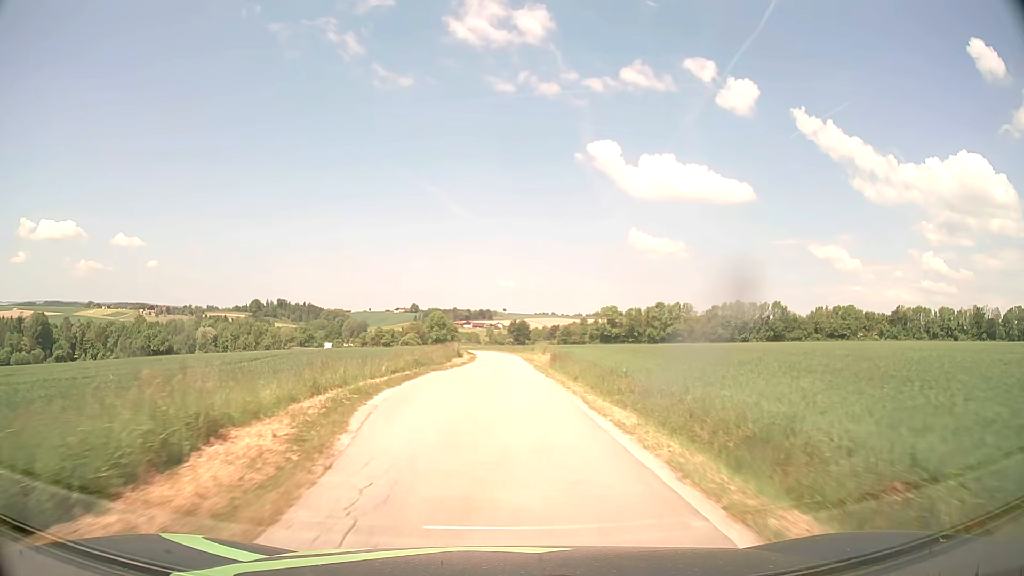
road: unclassified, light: Day
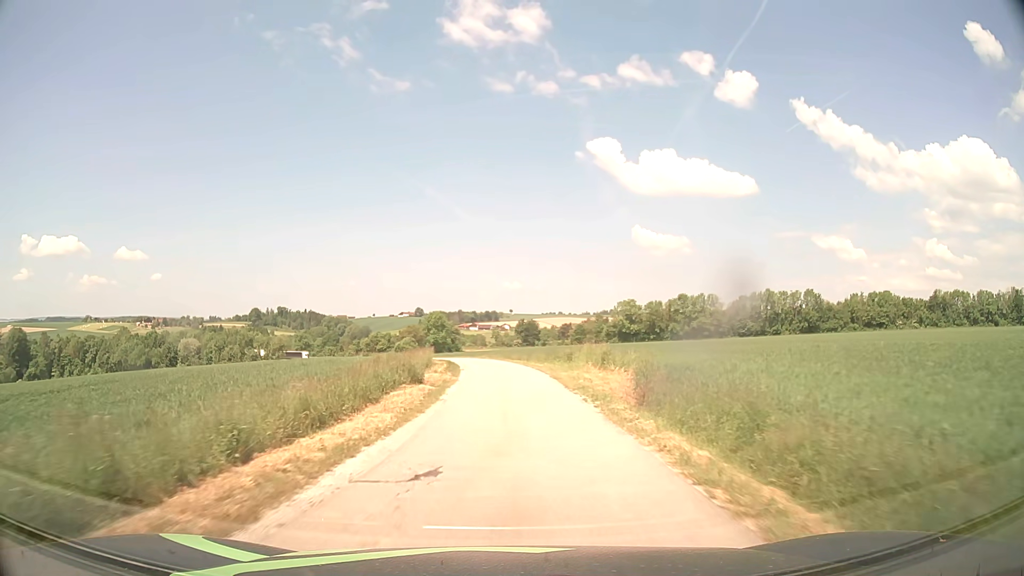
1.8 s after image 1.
(0.0, +28.9) m; 0°
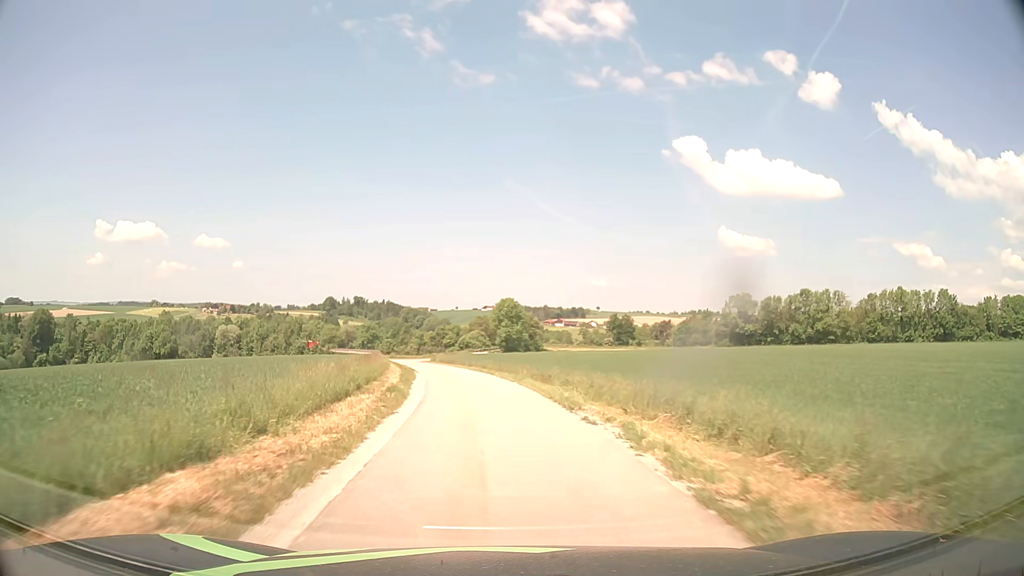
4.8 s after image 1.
(-1.3, +44.7) m; -7°
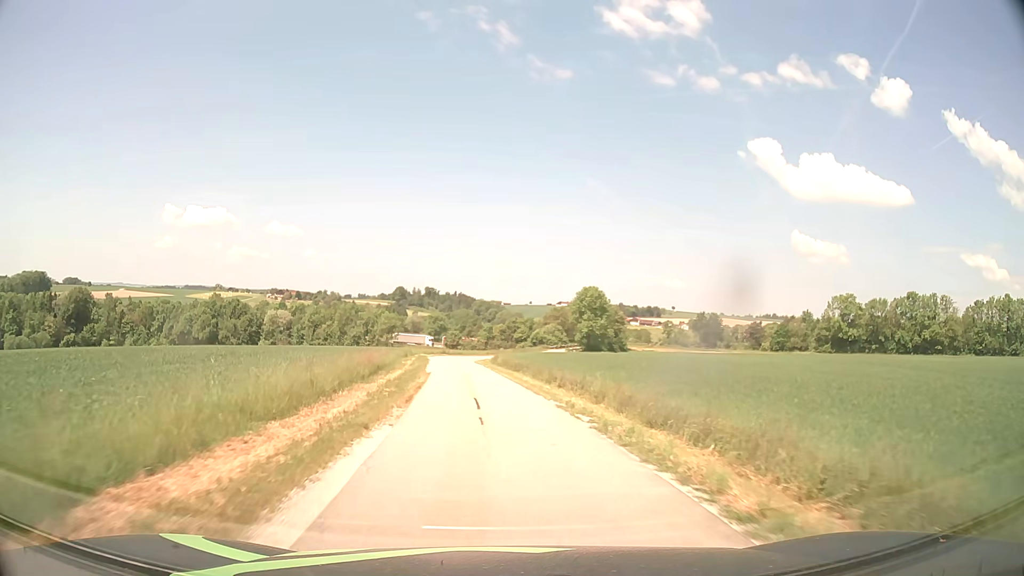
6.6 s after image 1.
(-1.5, +25.1) m; -6°
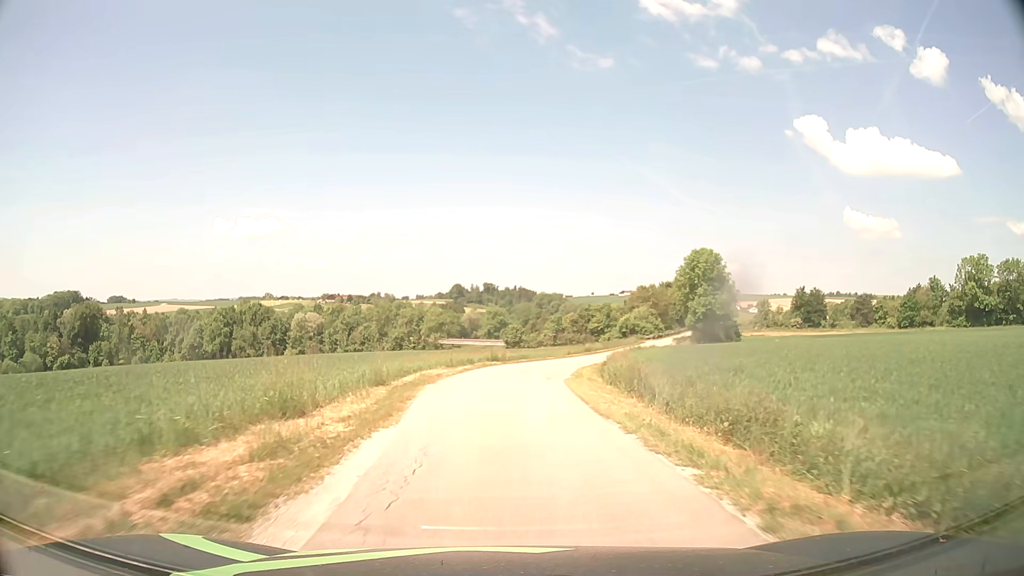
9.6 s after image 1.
(-2.8, +40.2) m; -5°
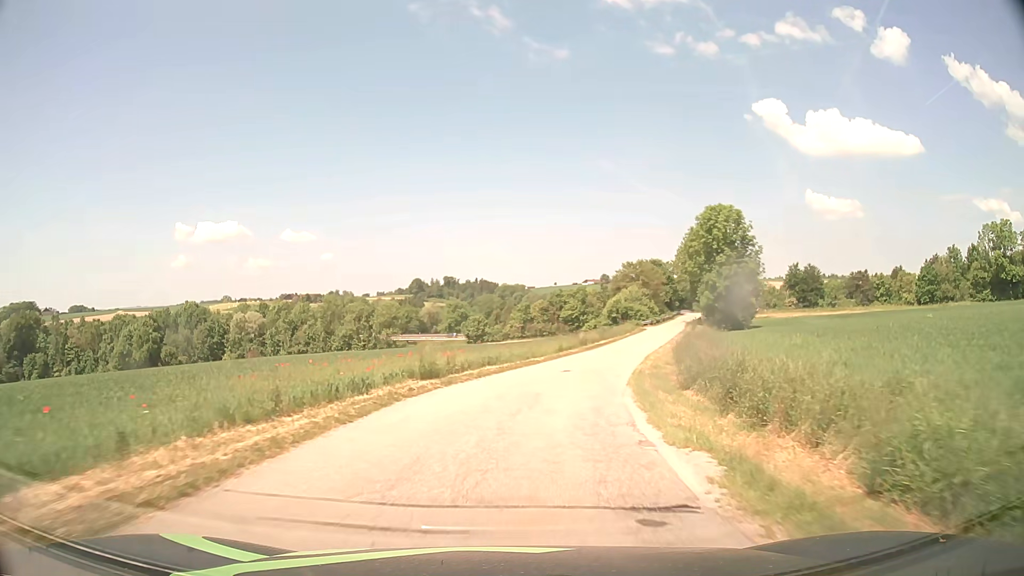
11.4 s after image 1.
(+0.3, +23.5) m; +3°
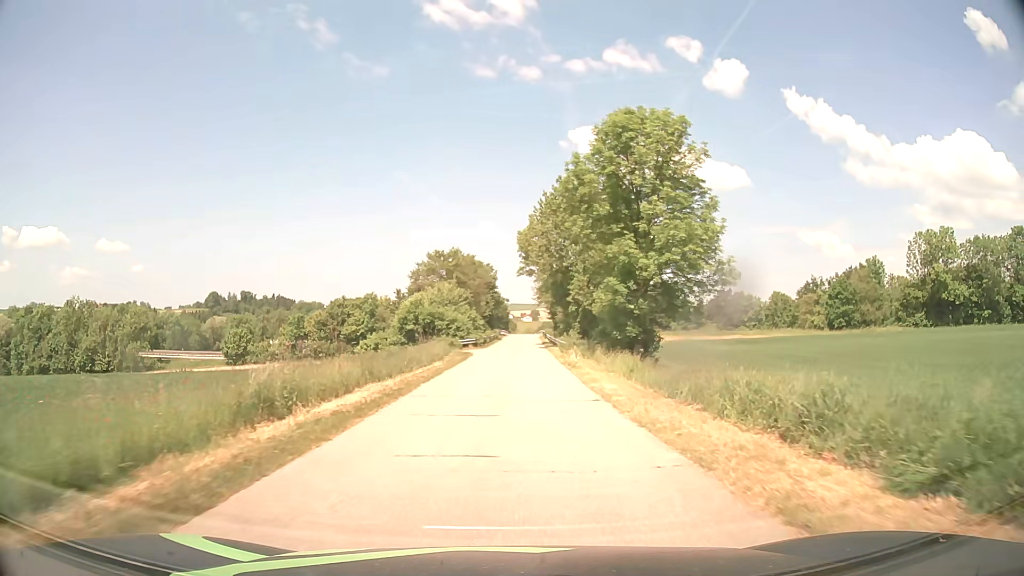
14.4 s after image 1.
(+6.0, +38.2) m; +17°
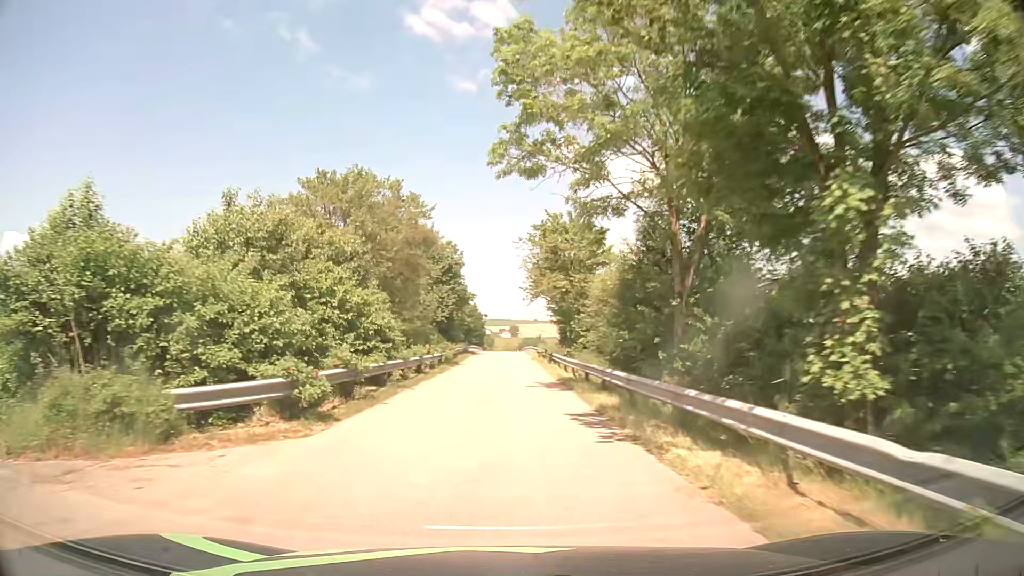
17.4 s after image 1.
(+1.1, +40.9) m; +2°
(0, +10) (0, +20) (0, +30) (0, +40) (0, +50) (0, +60) (+1, +70) (+1, +80) (+1, +90) (+1, +100) m
